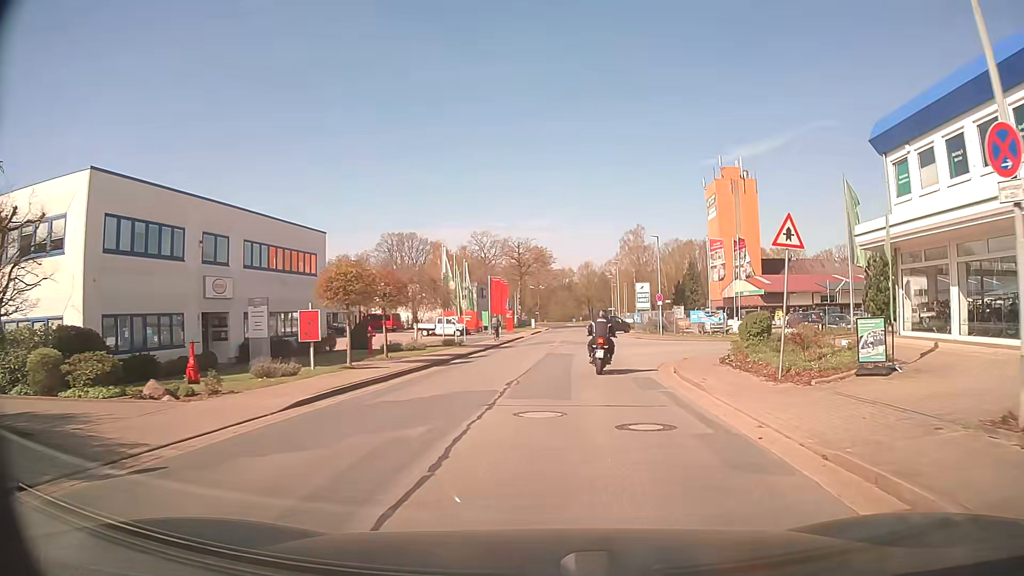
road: residential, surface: asphalt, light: Day
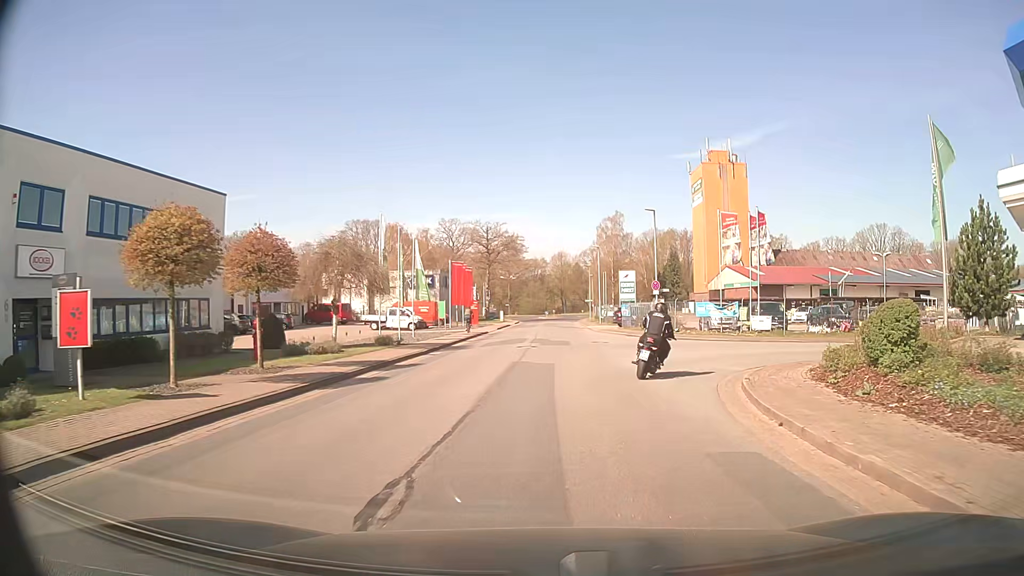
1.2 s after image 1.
(+0.1, +9.9) m; +2°
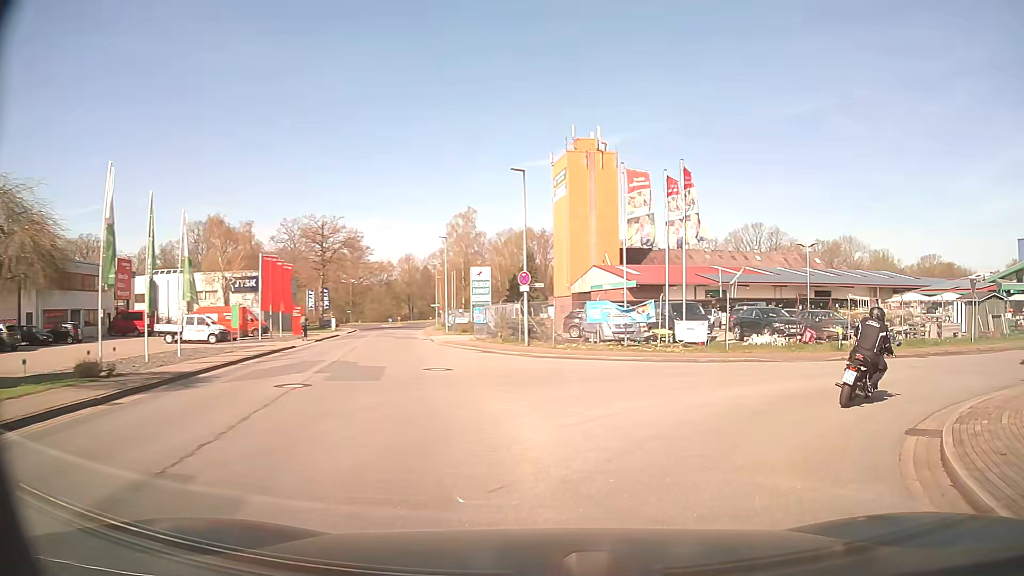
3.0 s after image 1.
(+1.1, +12.9) m; +13°
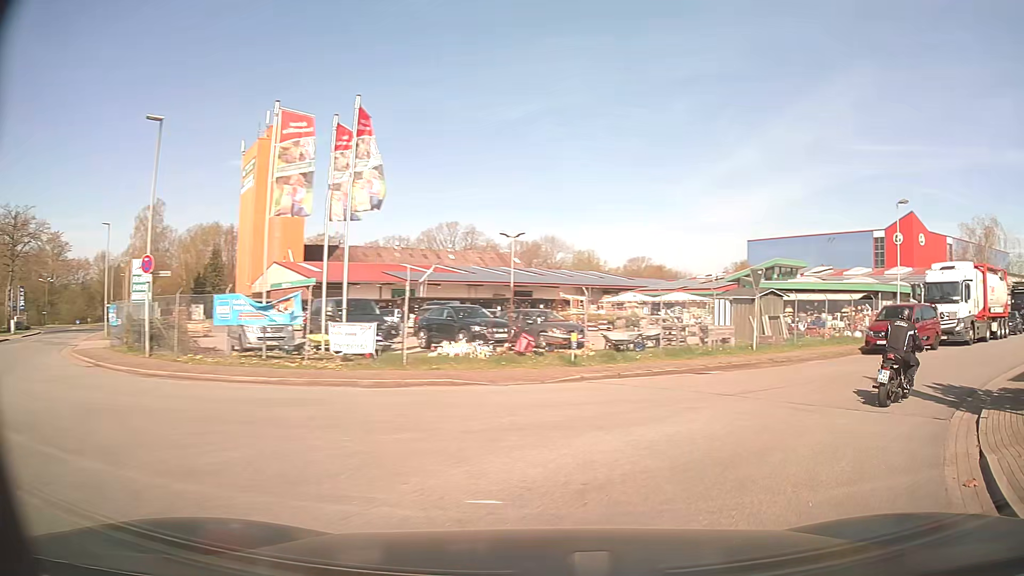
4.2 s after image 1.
(+1.6, +7.5) m; +26°
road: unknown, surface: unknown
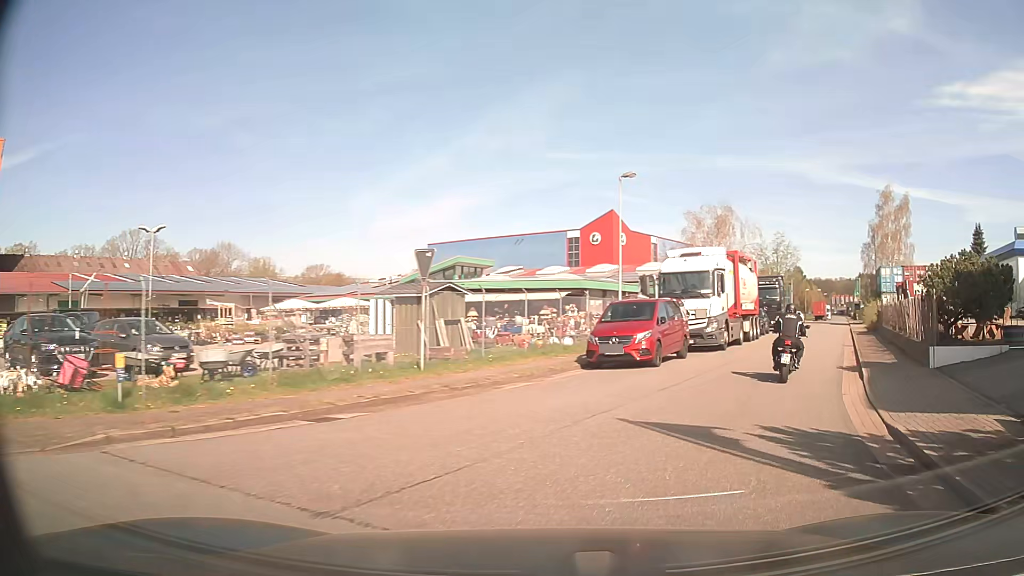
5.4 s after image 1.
(+1.8, +7.3) m; +26°
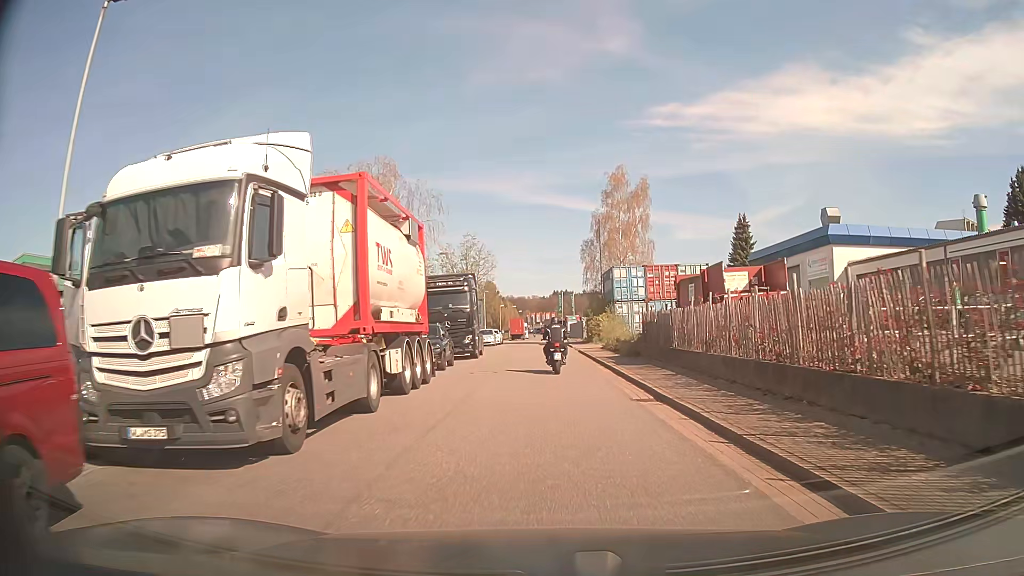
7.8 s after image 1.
(+5.5, +17.2) m; +26°
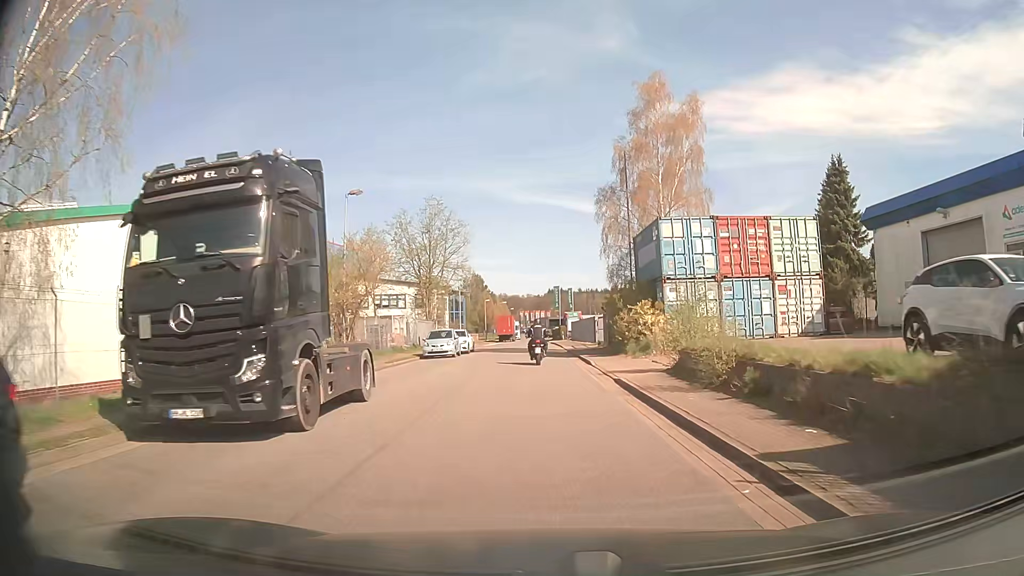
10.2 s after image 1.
(+0.2, +22.4) m; +1°
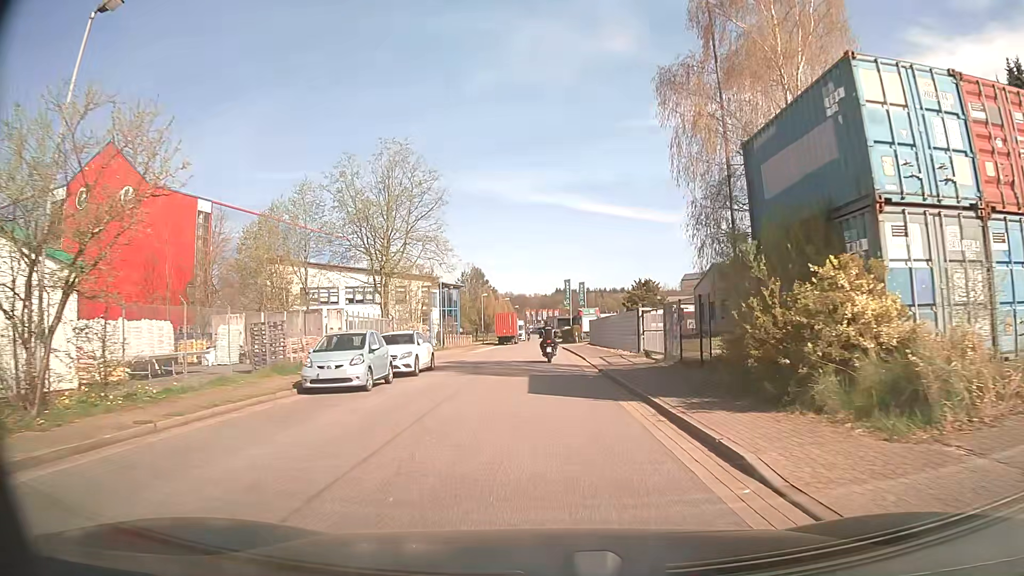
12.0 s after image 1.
(-0.1, +18.0) m; -1°
(0, +10) (0, +20) (0, +30) (0, +40) (0, +50) (0, +60) (0, +70) (0, +80) (0, +90) (0, +100) m
